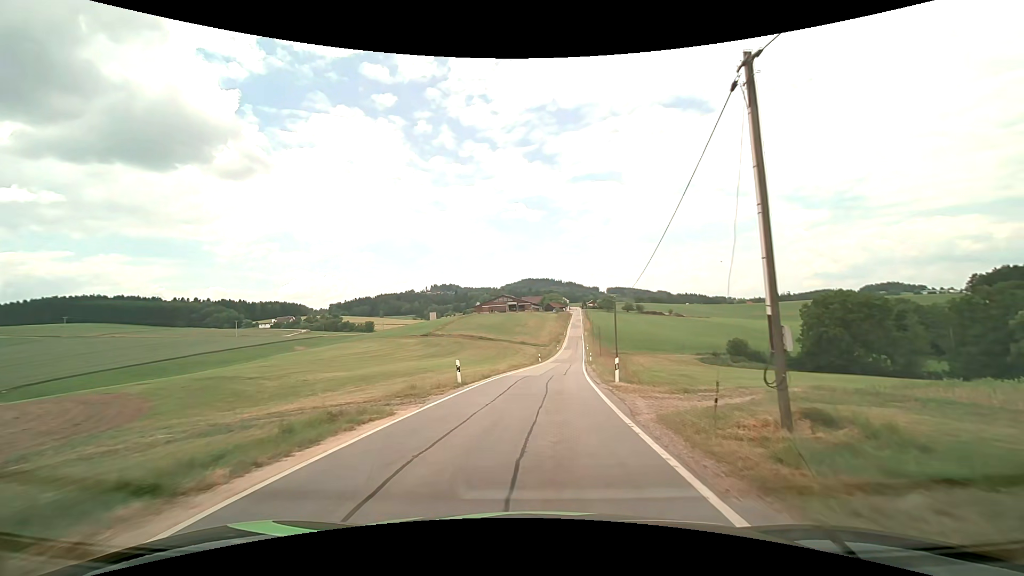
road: tertiary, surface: asphalt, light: Day
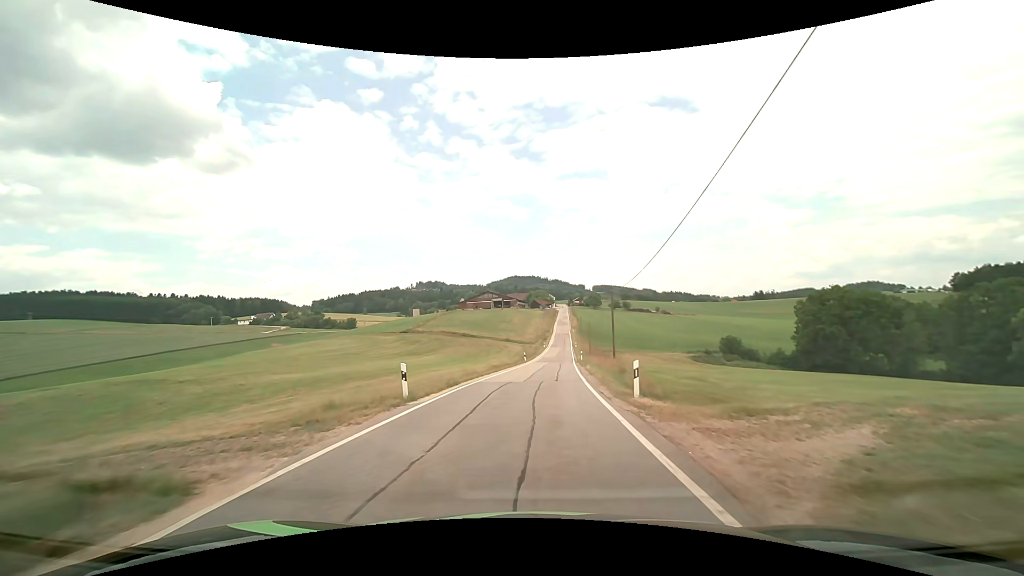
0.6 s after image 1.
(+0.1, +6.2) m; +1°
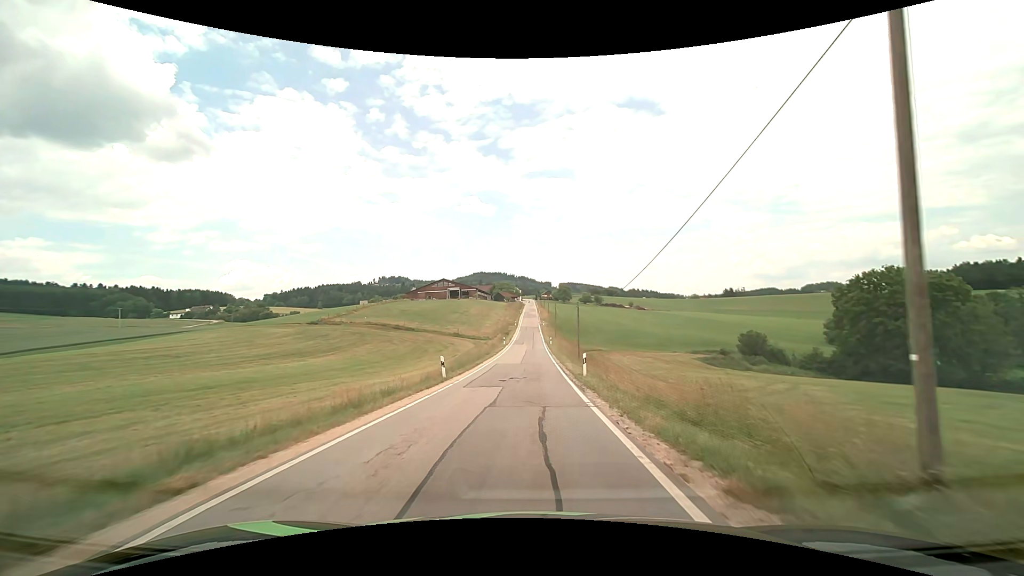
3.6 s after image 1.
(+1.4, +32.7) m; +4°
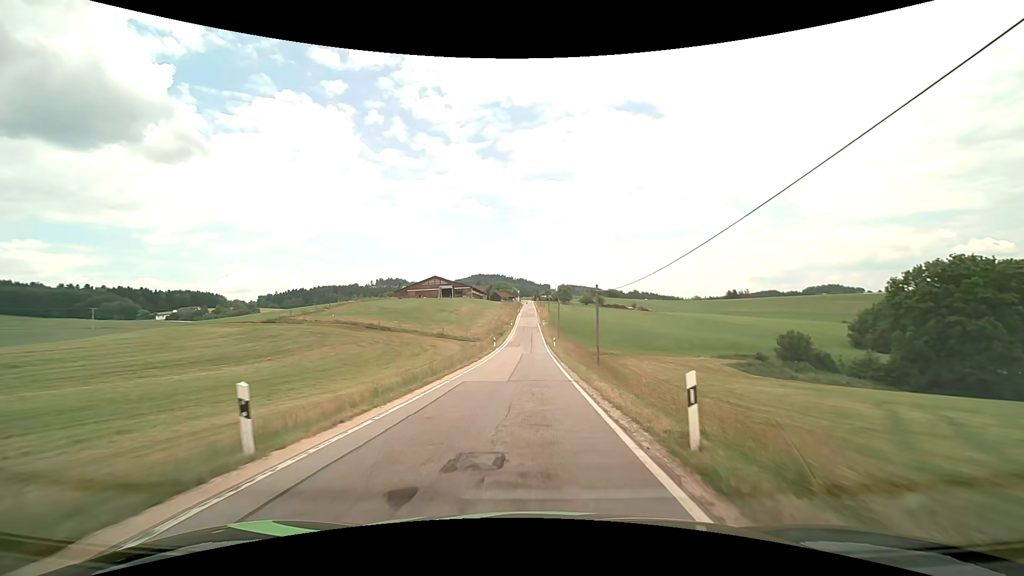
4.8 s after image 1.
(0.0, +14.7) m; 0°
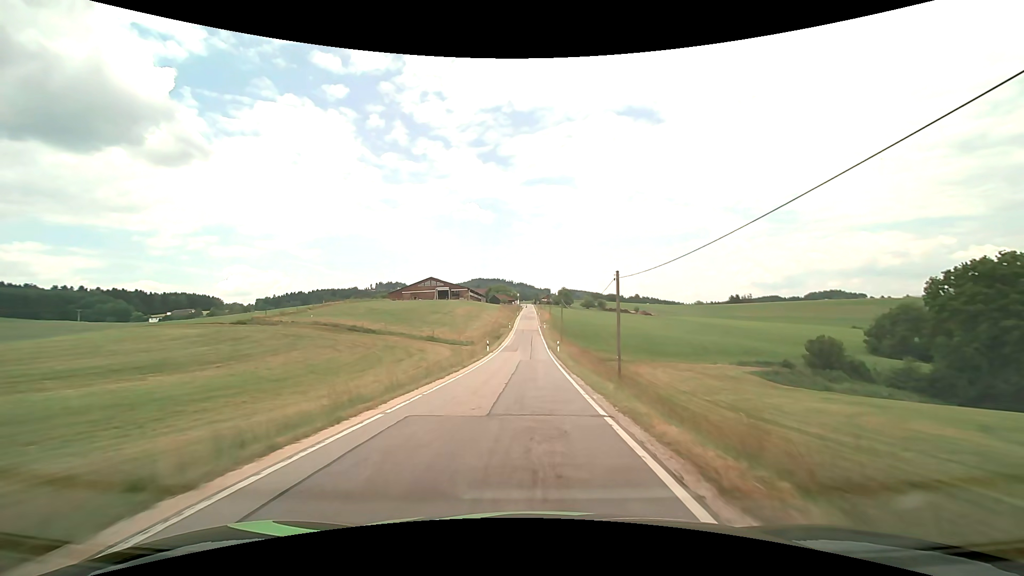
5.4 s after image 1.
(0.0, +7.8) m; 0°
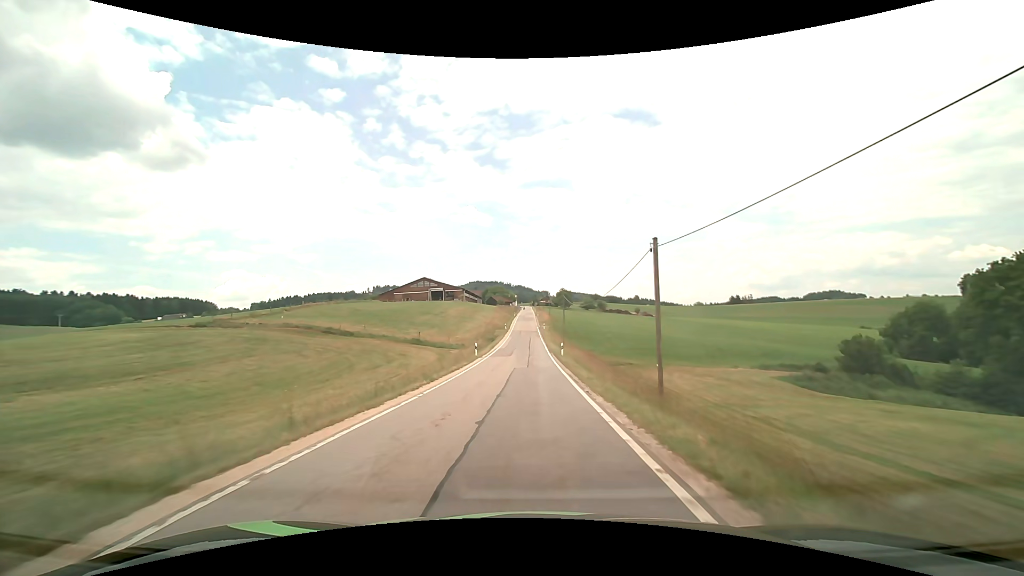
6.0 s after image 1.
(0.0, +8.0) m; 0°
